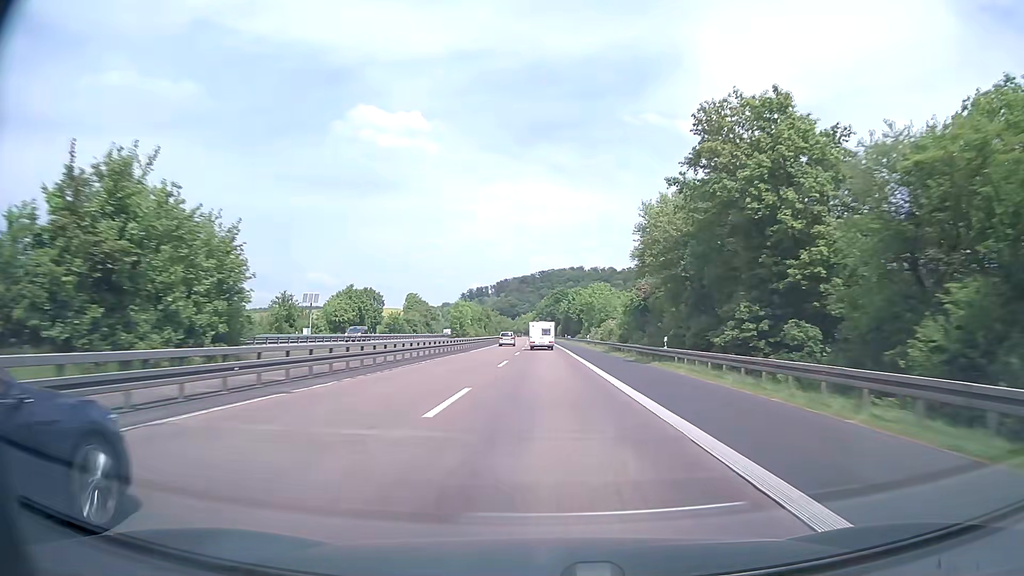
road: motorway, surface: asphalt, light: Day
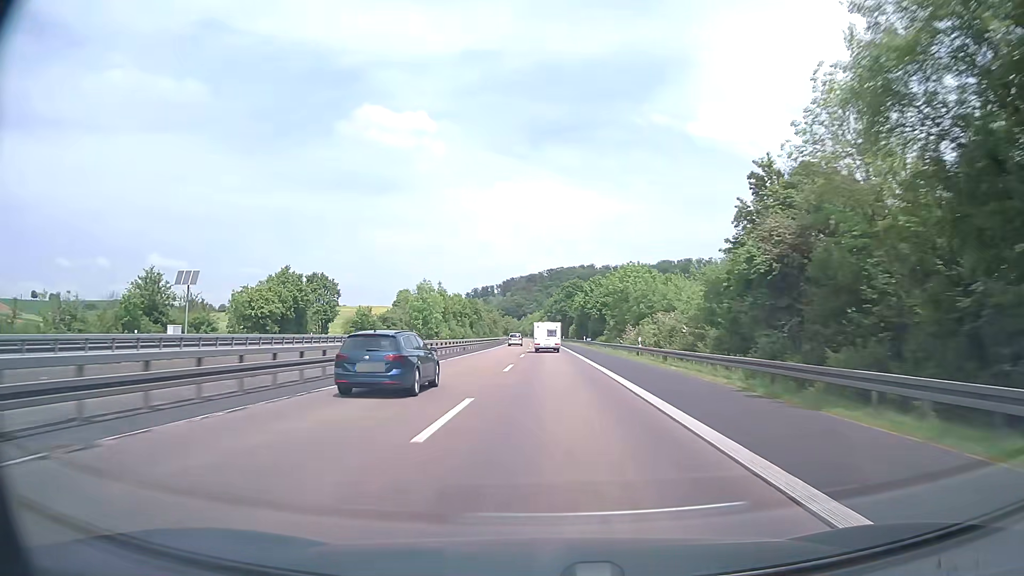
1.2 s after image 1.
(-0.1, +38.1) m; -1°
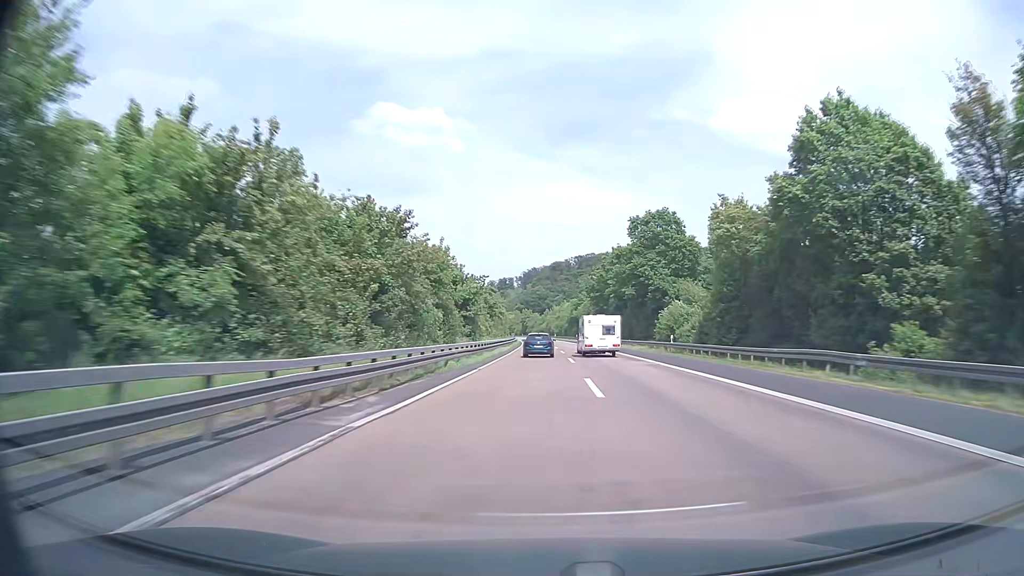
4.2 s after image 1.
(-2.7, +101.0) m; -2°
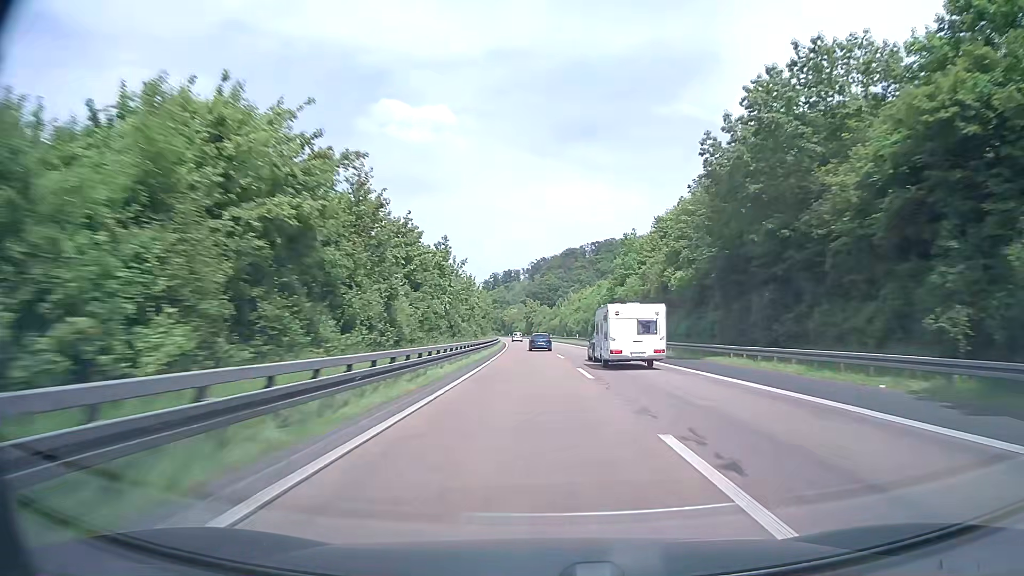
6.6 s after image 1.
(-0.5, +82.9) m; -1°
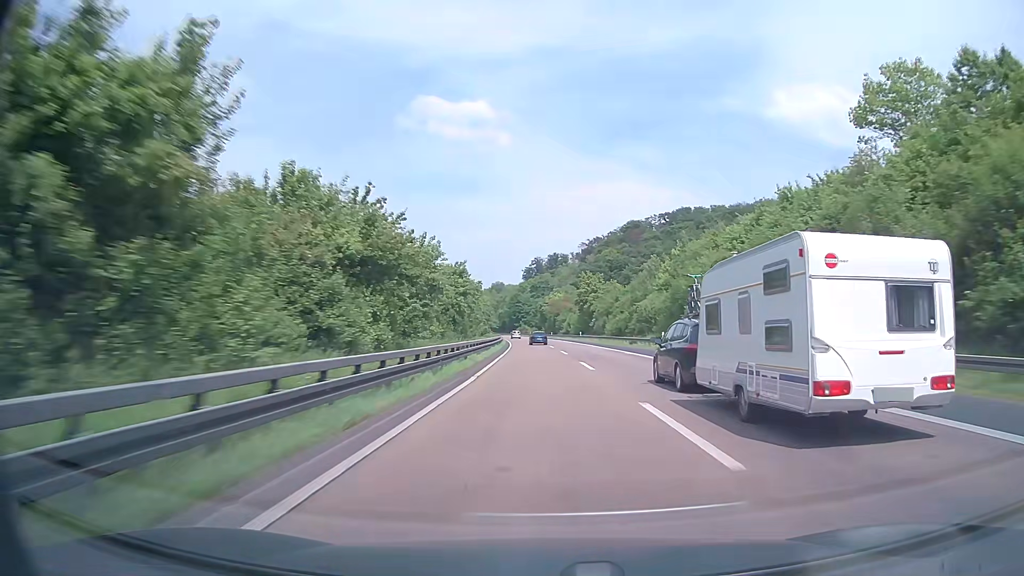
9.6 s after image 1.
(-3.2, +102.4) m; -4°
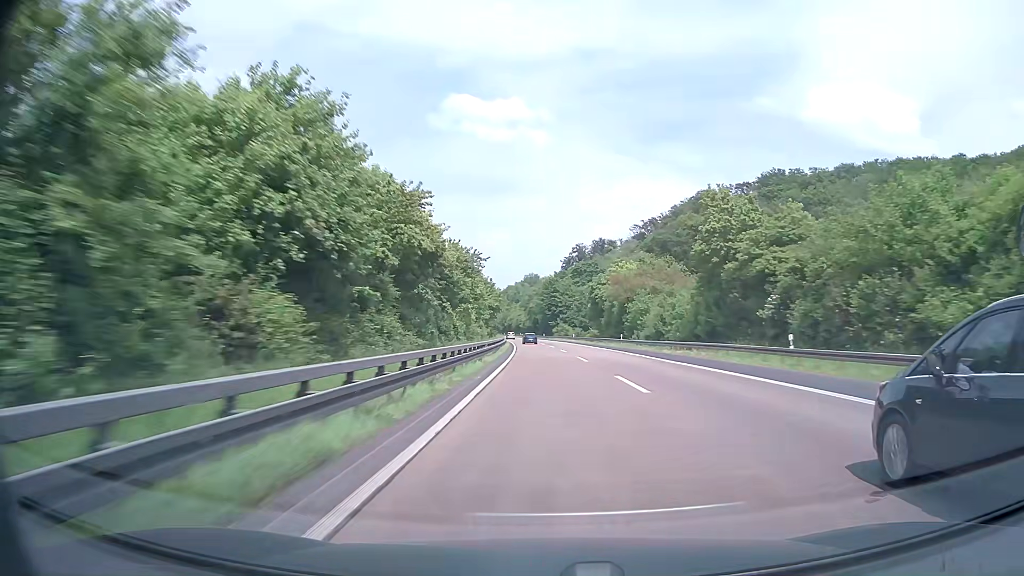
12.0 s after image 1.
(-2.5, +80.1) m; -3°
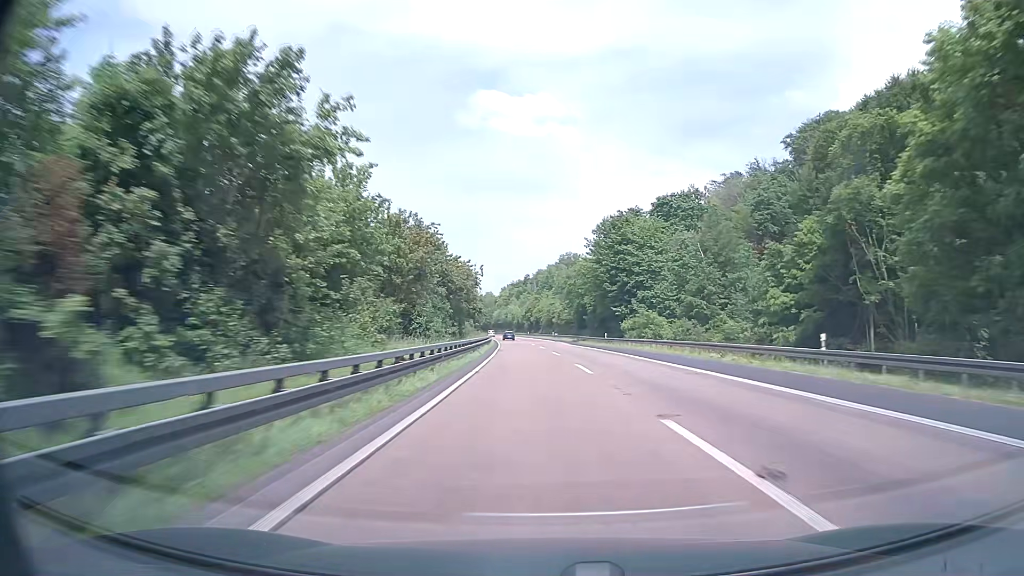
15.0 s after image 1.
(-2.6, +99.5) m; -3°
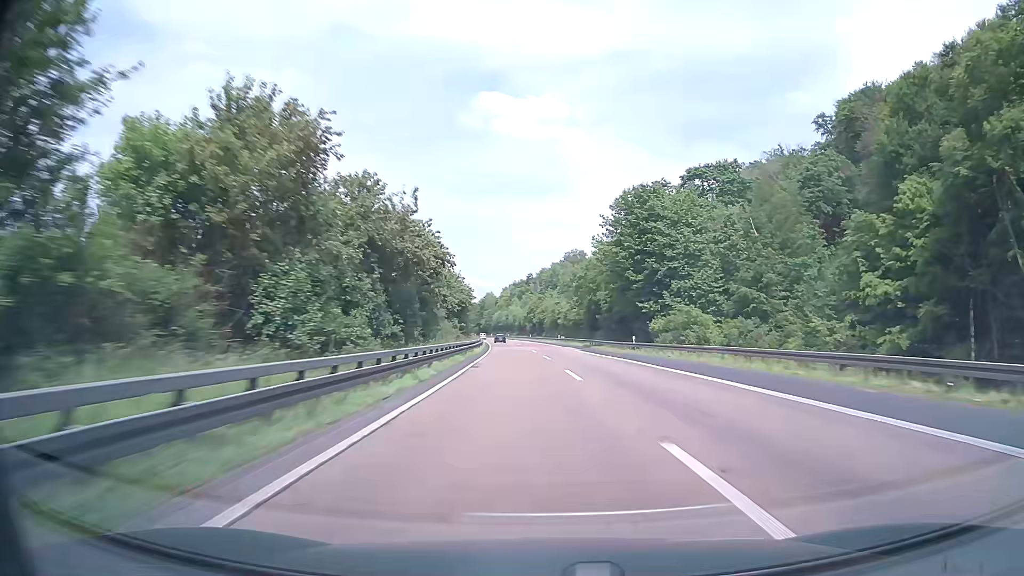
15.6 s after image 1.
(-0.1, +20.0) m; 0°
(0, +10) (0, +20) (0, +30) (0, +40) (0, +50) (0, +60) (0, +70) (-1, +80) (-1, +90) (-2, +100) m
